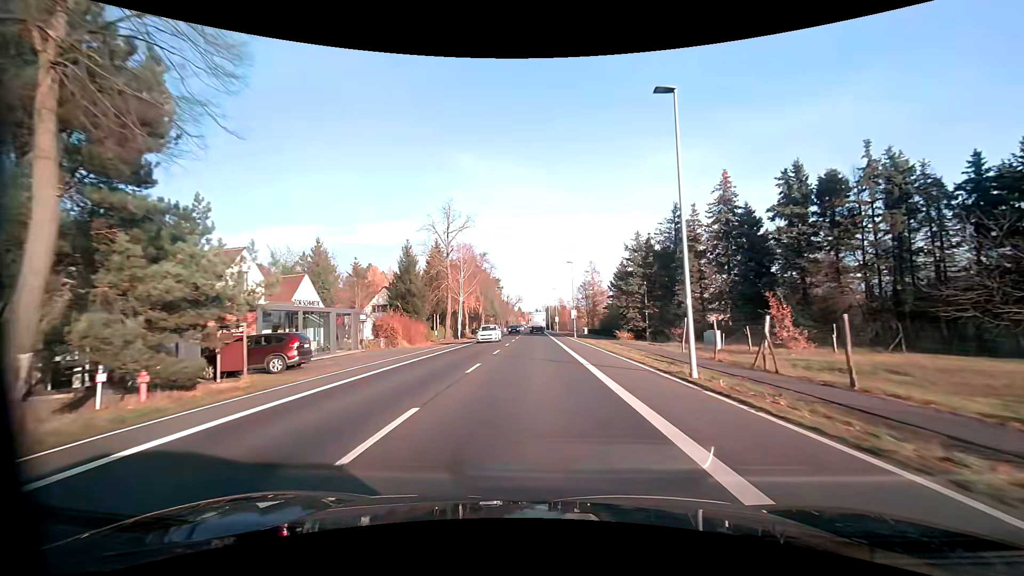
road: primary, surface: asphalt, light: Day
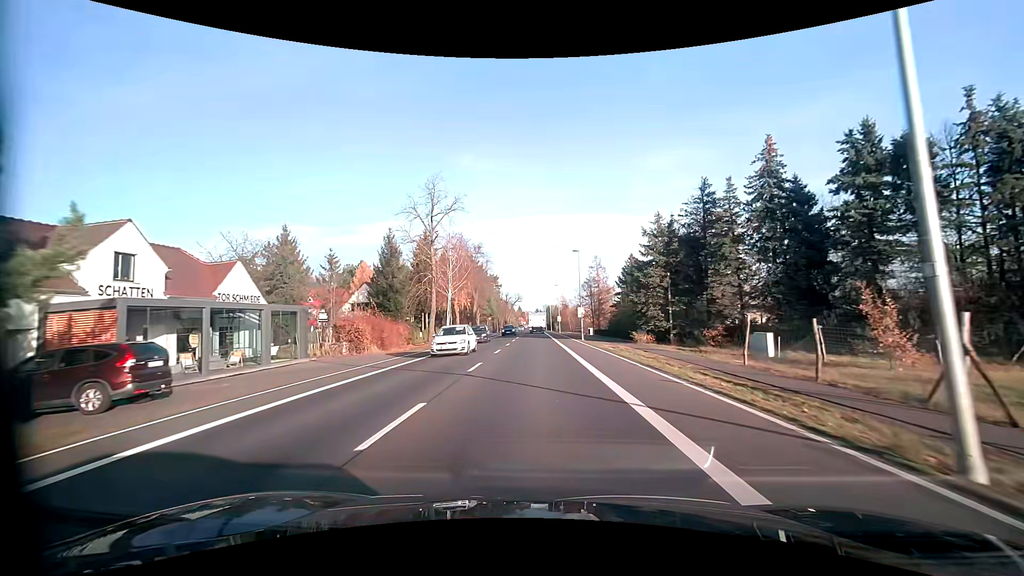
(0.0, +8.4) m; 0°
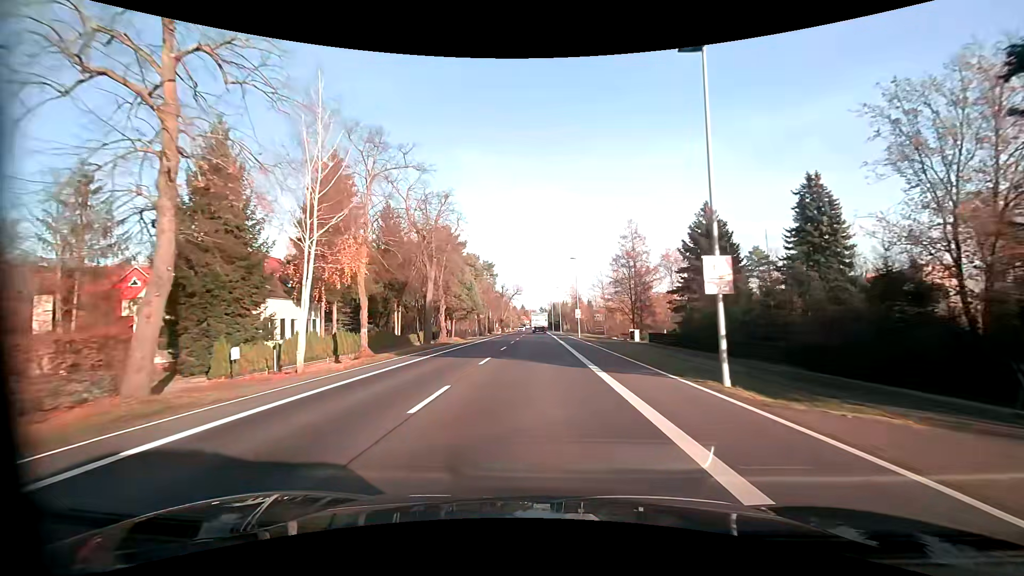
(-0.1, +33.9) m; 0°
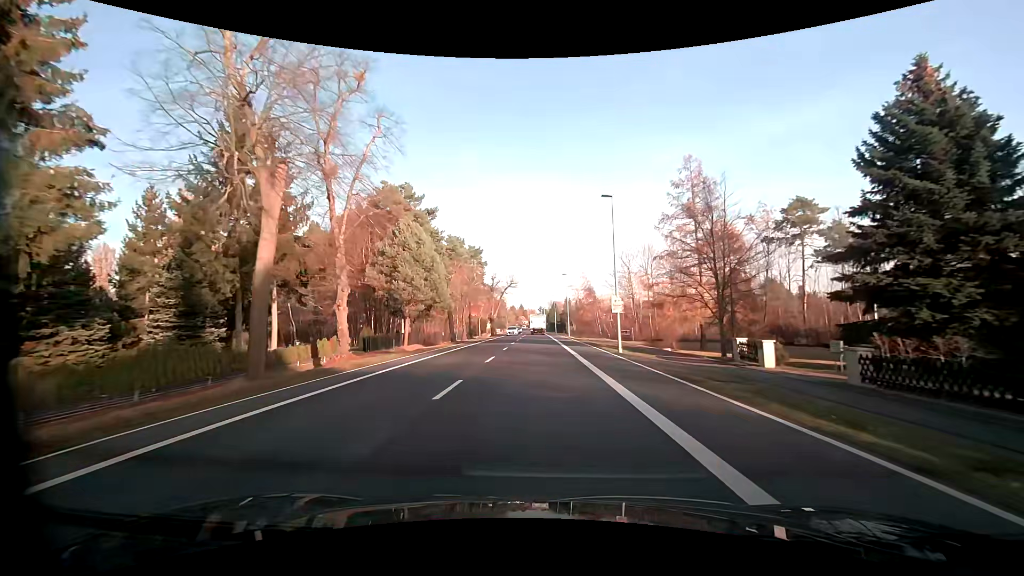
(-0.1, +25.6) m; 0°
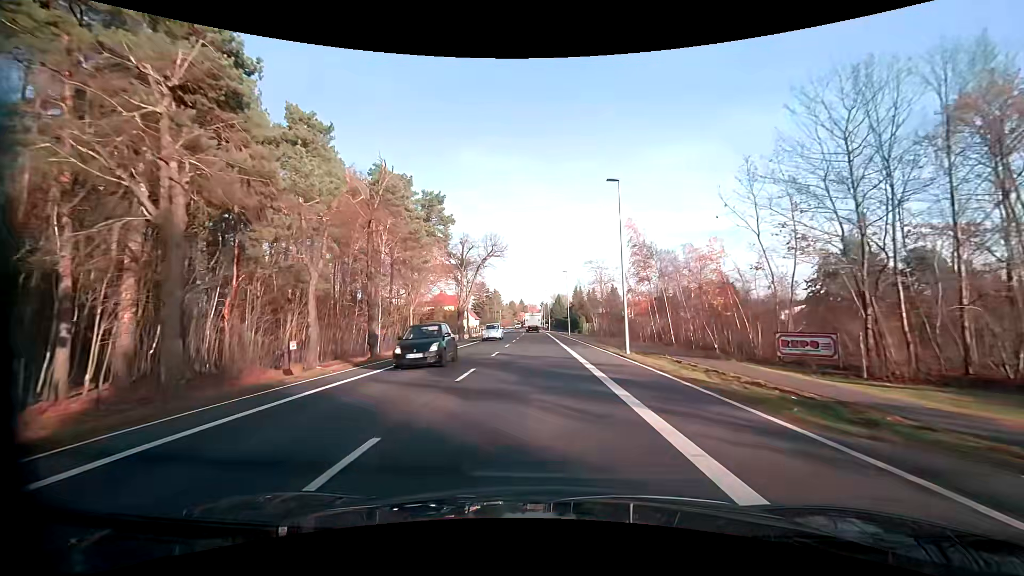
(0.0, +42.1) m; 0°
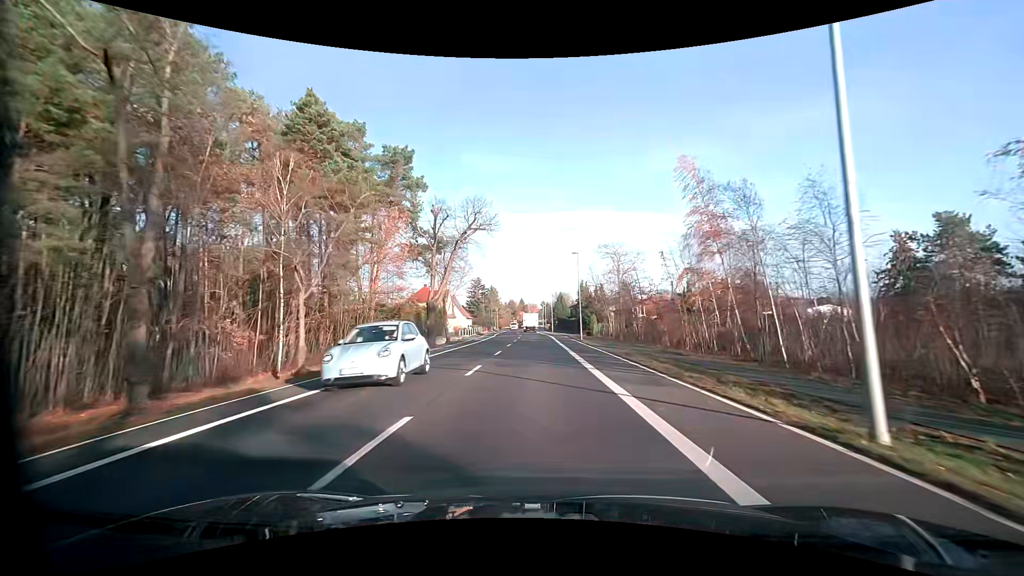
(-0.1, +16.6) m; 0°
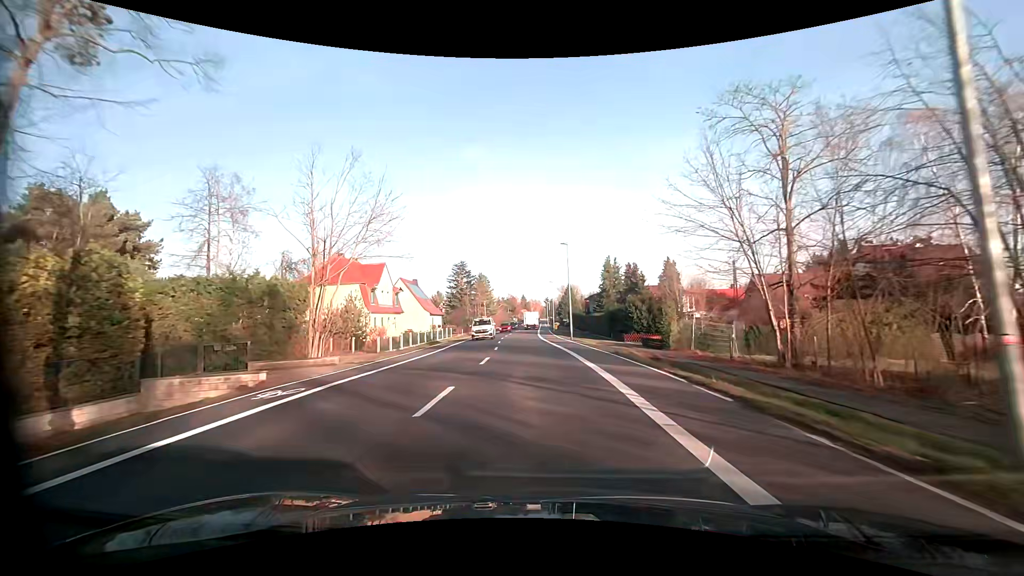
(-0.1, +42.0) m; 0°
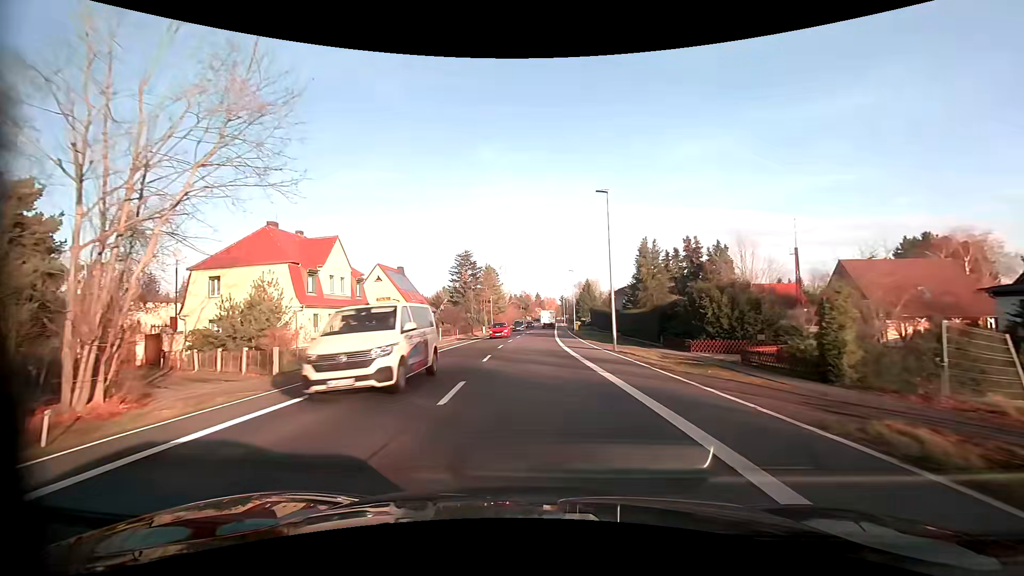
(-0.2, +16.9) m; -2°
(0, +10) (0, +20) (0, +30) (0, +40) (0, +50) (0, +60) (+1, +70) (+1, +80) (+1, +90) (+2, +100) m
